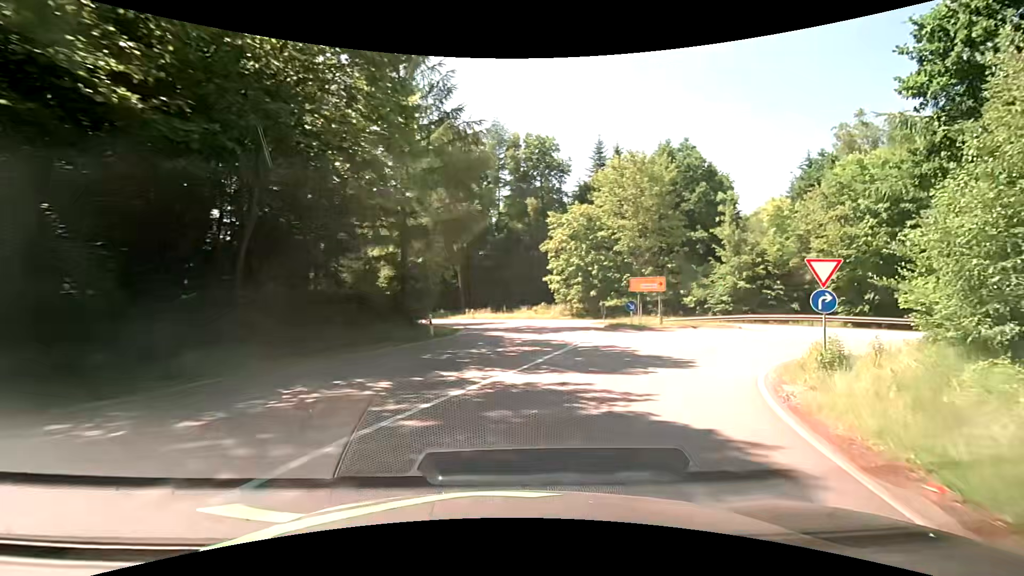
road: primary_link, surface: asphalt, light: Day
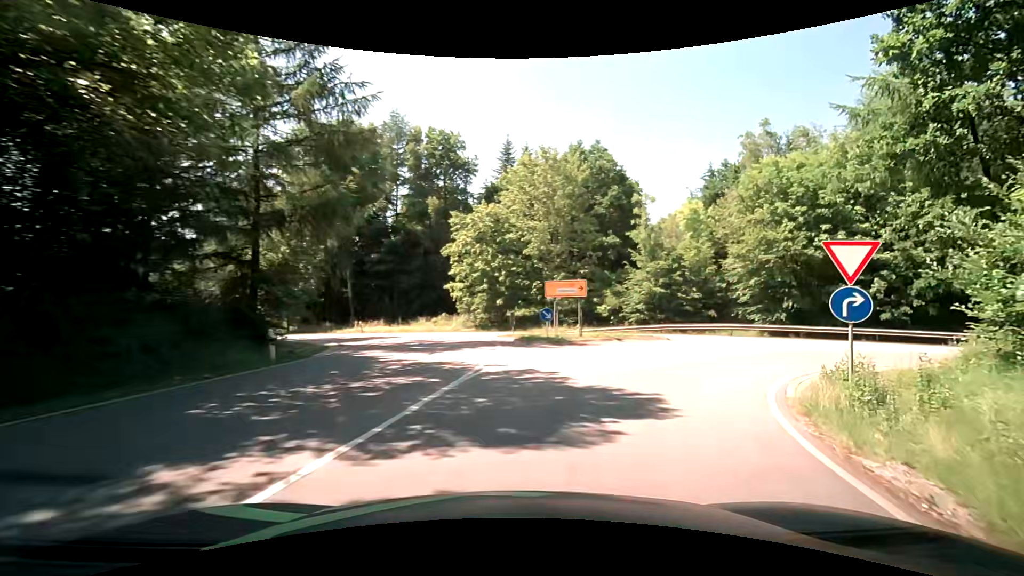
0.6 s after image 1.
(+0.6, +5.4) m; +12°
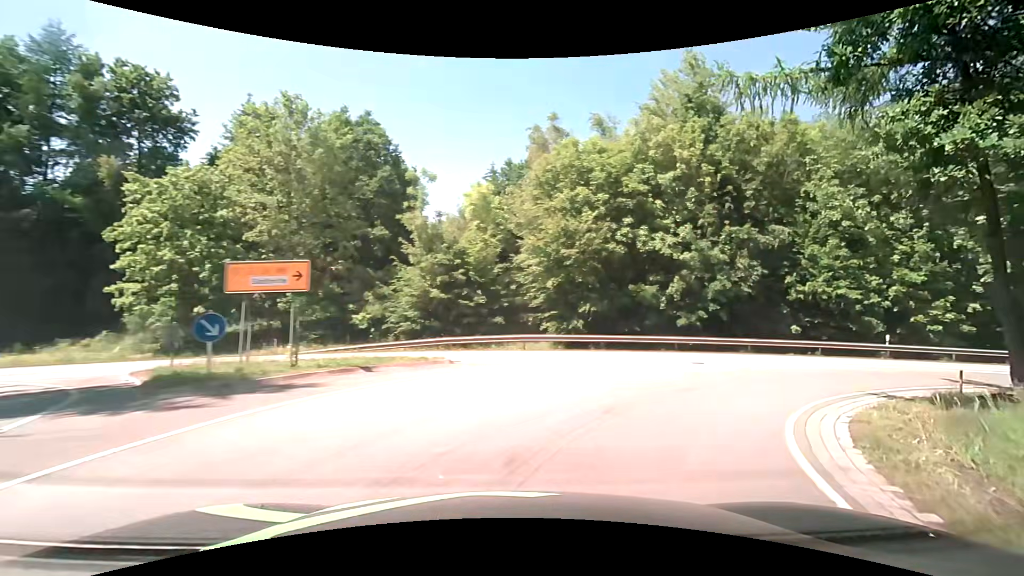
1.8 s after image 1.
(+2.1, +9.7) m; +25°
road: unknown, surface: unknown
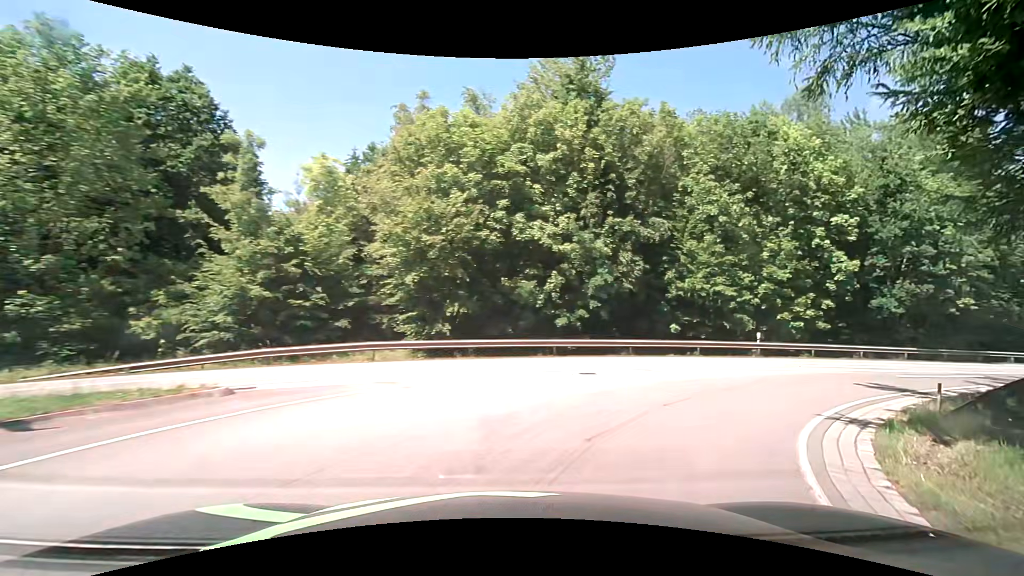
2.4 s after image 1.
(+0.6, +4.6) m; +15°
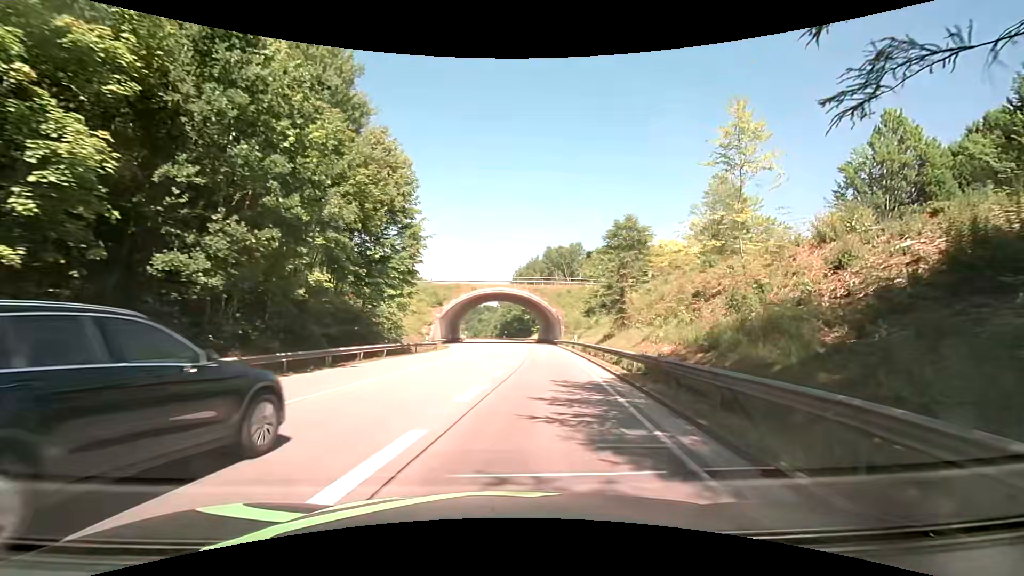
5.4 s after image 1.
(+13.8, +17.8) m; +66°
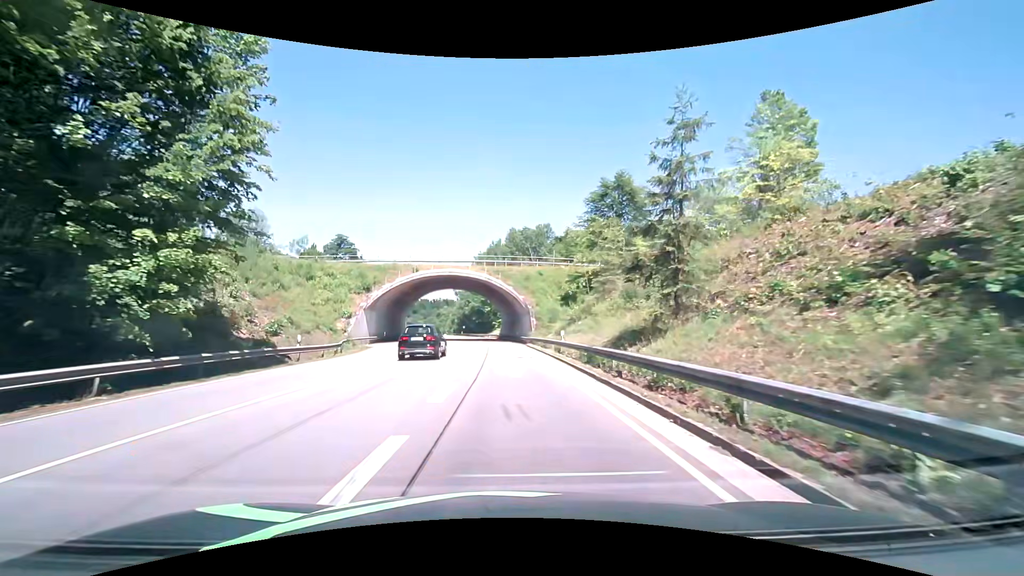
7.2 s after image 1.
(+1.2, +18.8) m; +4°
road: primary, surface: asphalt
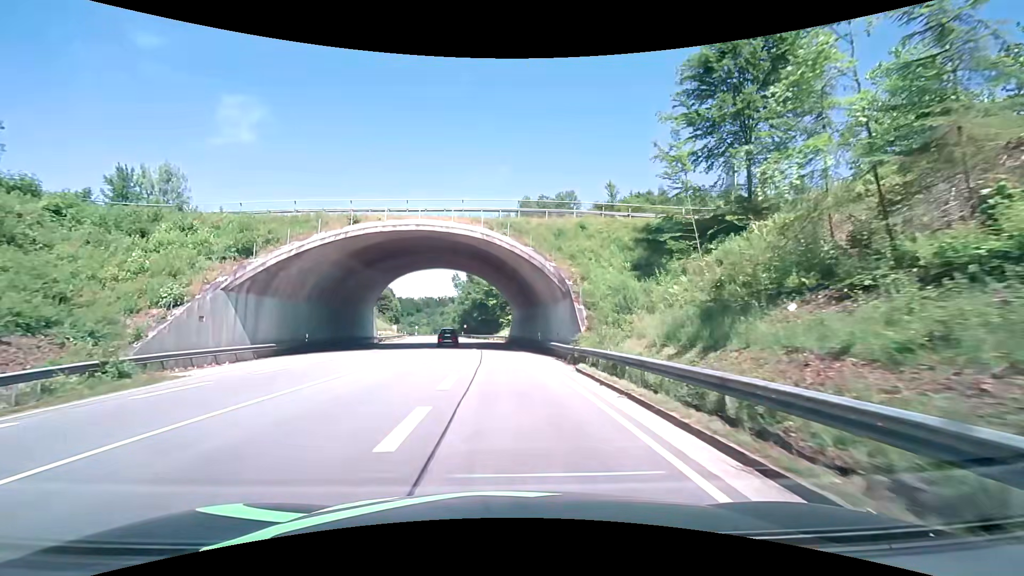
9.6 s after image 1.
(-0.3, +27.7) m; -1°
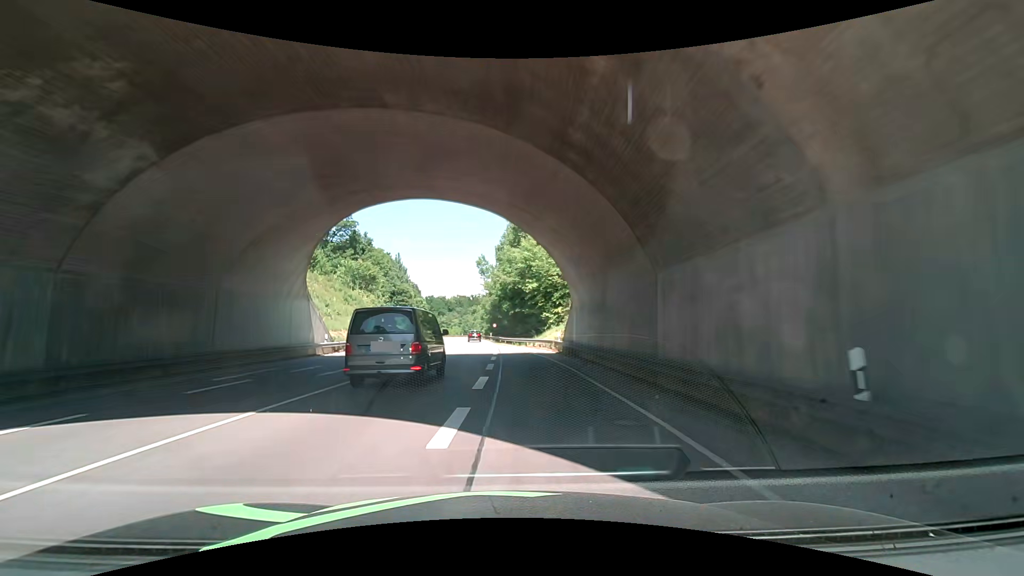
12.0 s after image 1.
(-0.9, +30.3) m; -5°
(-1, +10) (-2, +20) (-3, +30) (-4, +40) (-5, +50) (-5, +60) (-6, +70) (-7, +80) (-8, +90) (-9, +100) m
